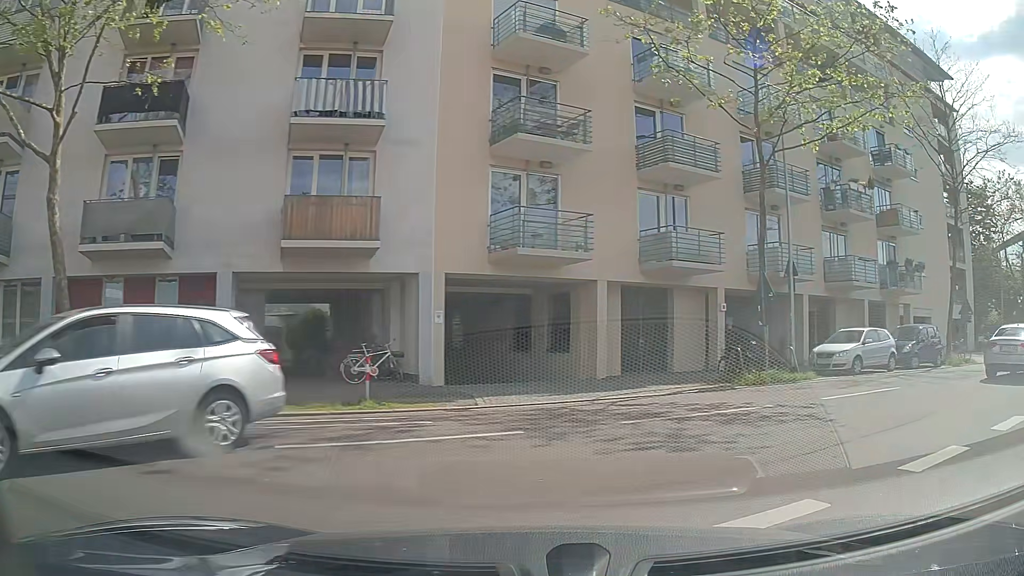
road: residential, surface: asphalt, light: Day
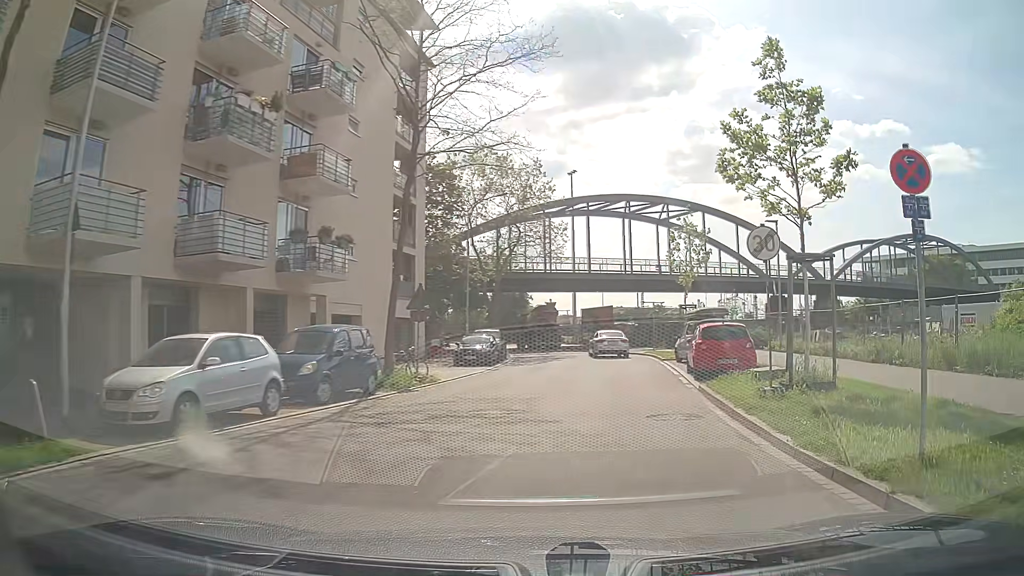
(+5.3, +10.2) m; +48°
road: tertiary
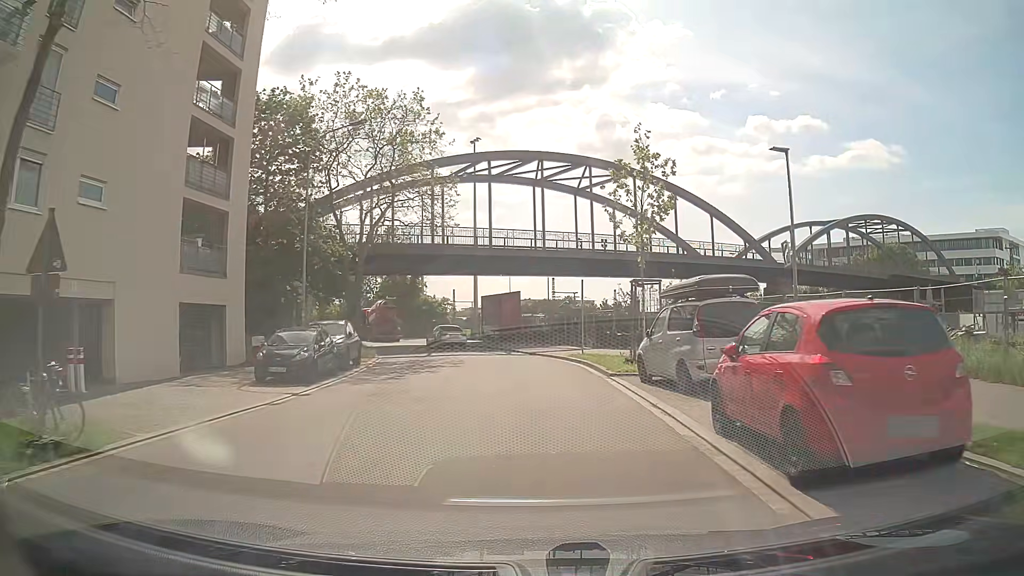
(+1.1, +13.1) m; +7°
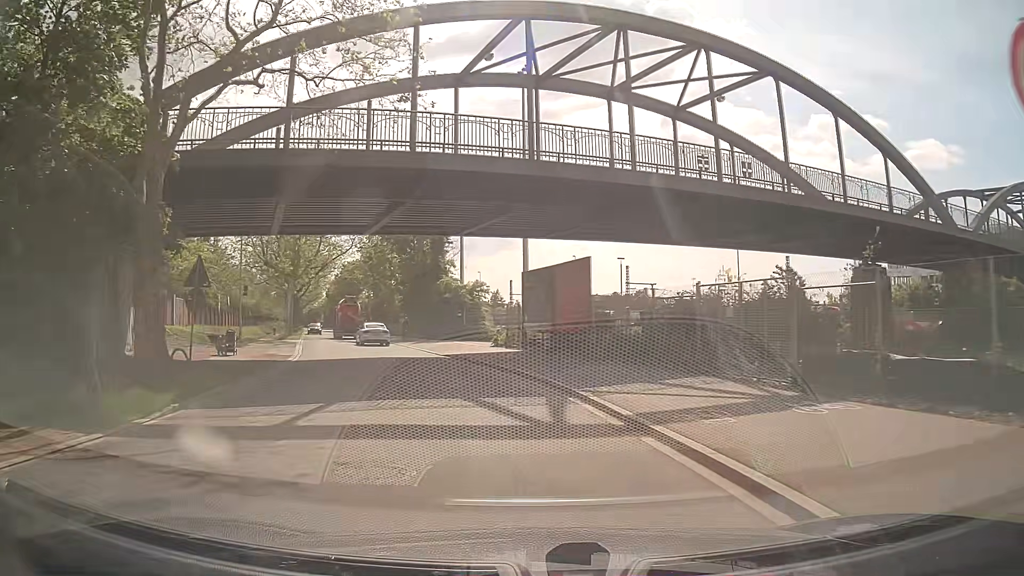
(-0.7, +23.0) m; -6°
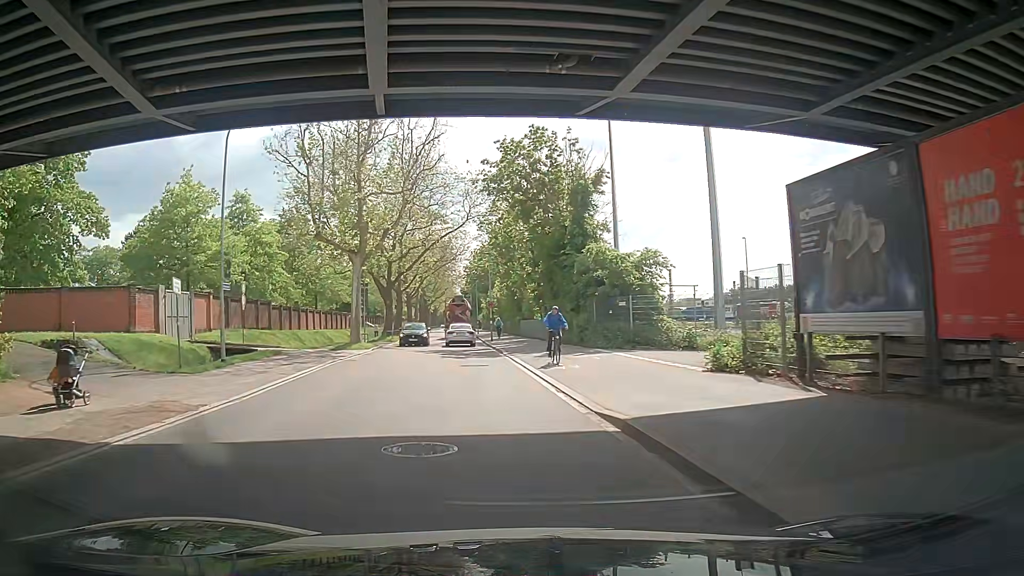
(-2.3, +19.2) m; -13°
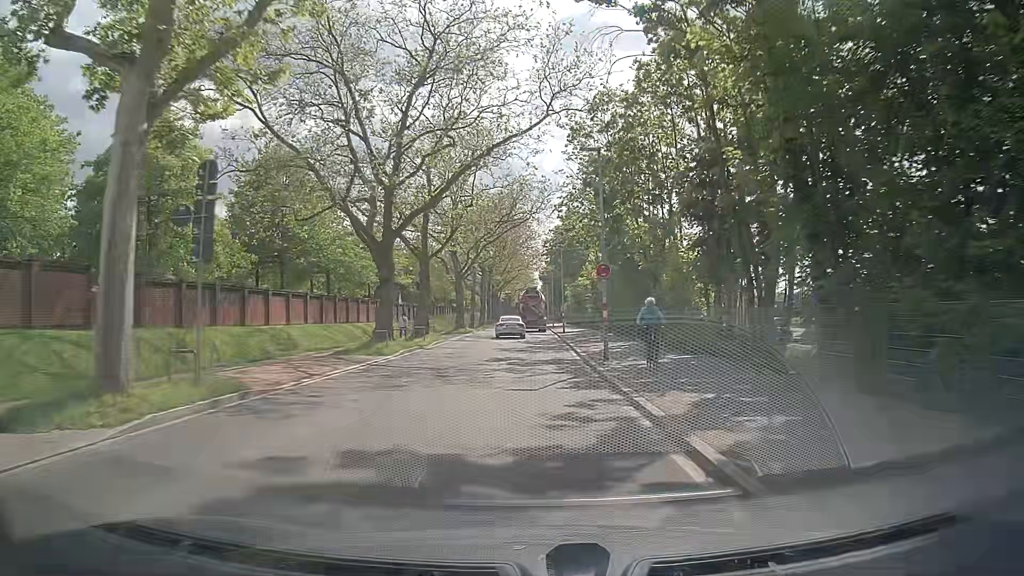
(-2.4, +27.9) m; -7°
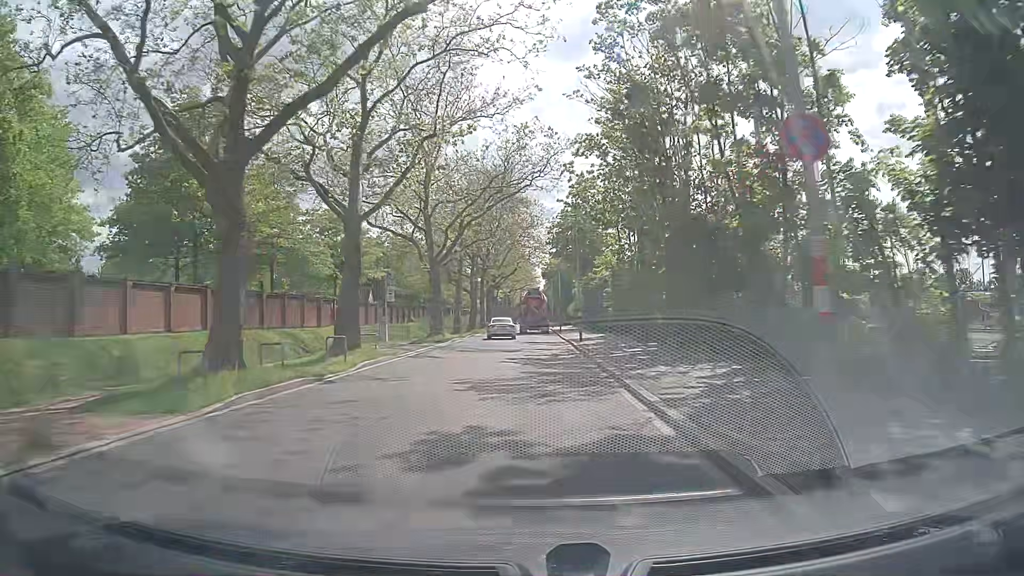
(0.0, +14.6) m; 0°
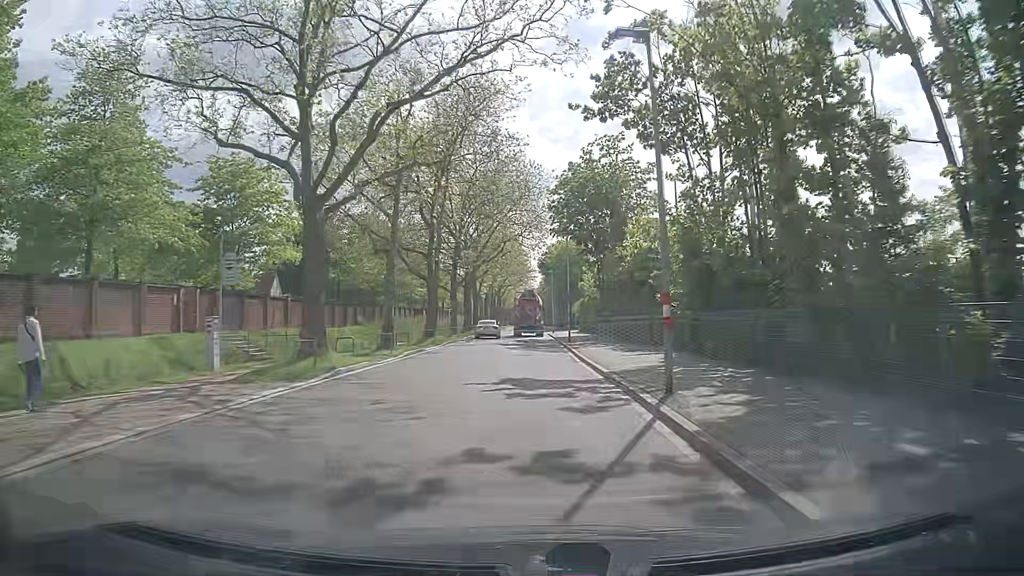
(+0.1, +22.1) m; +1°
(0, +10) (0, +20) (0, +30) (0, +40) (0, +50) (0, +60) (0, +70) (0, +80) (0, +90) (0, +100) m
